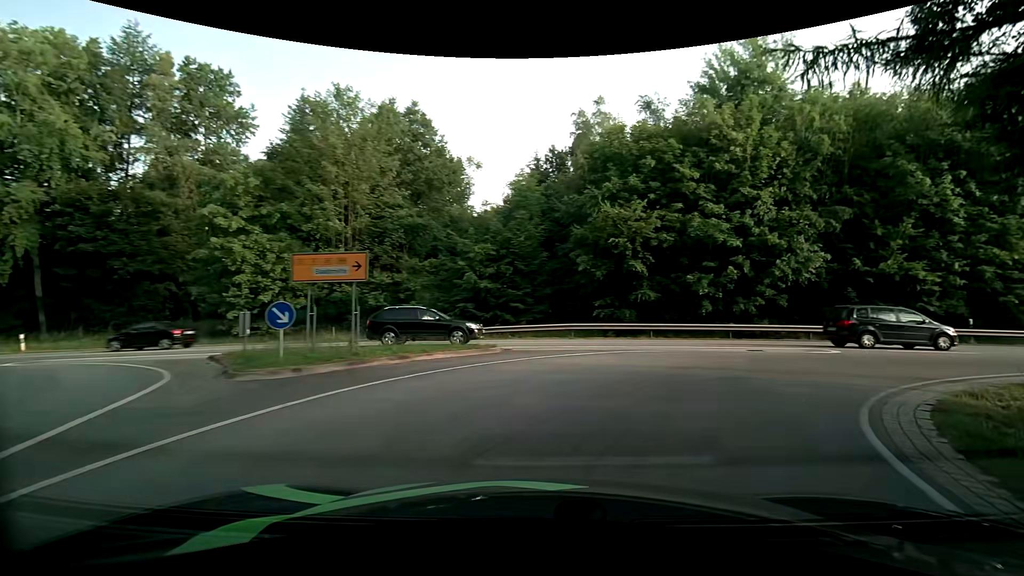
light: Day
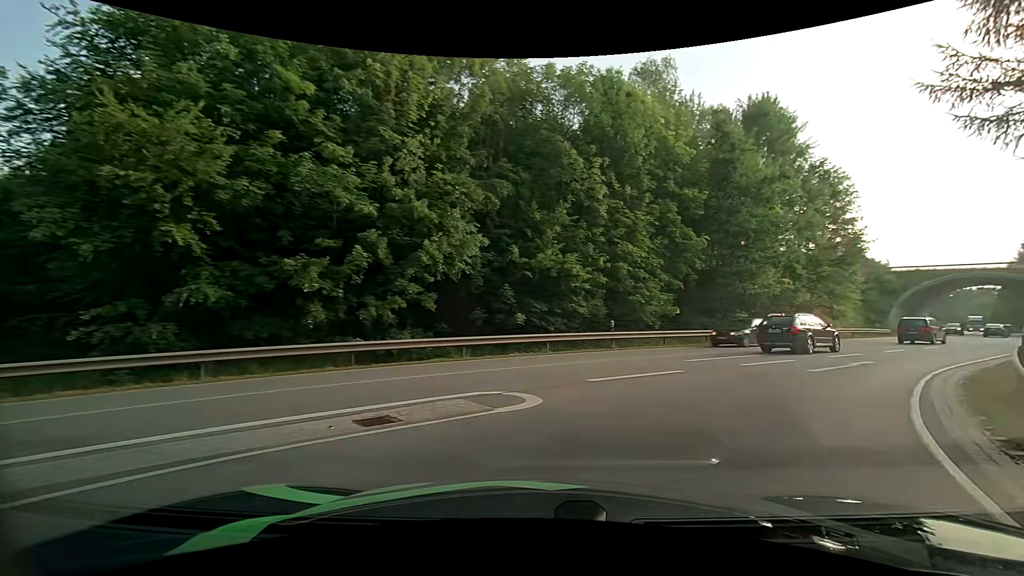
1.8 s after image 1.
(+3.7, +11.1) m; +38°
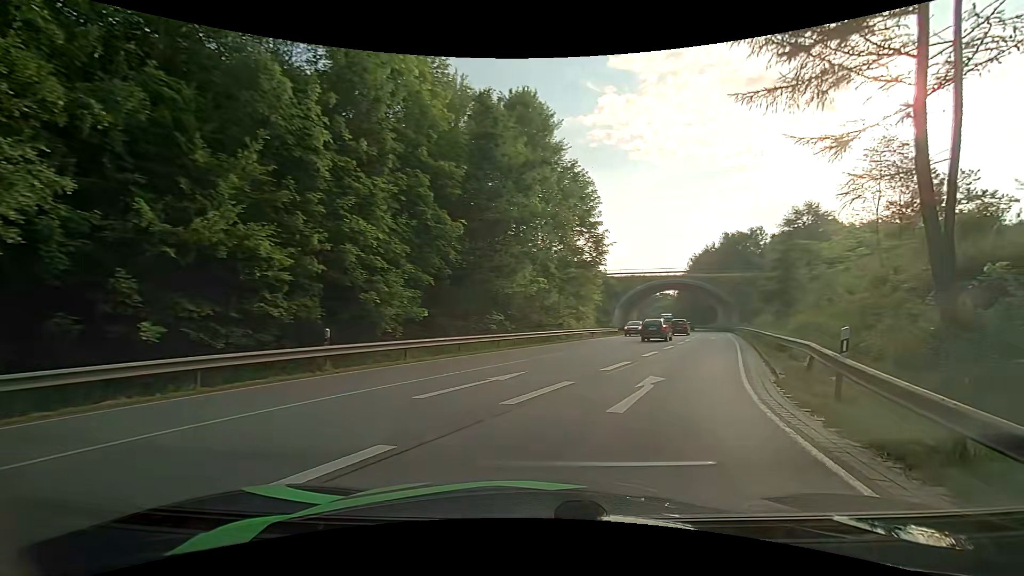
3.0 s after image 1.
(+1.7, +7.0) m; +27°
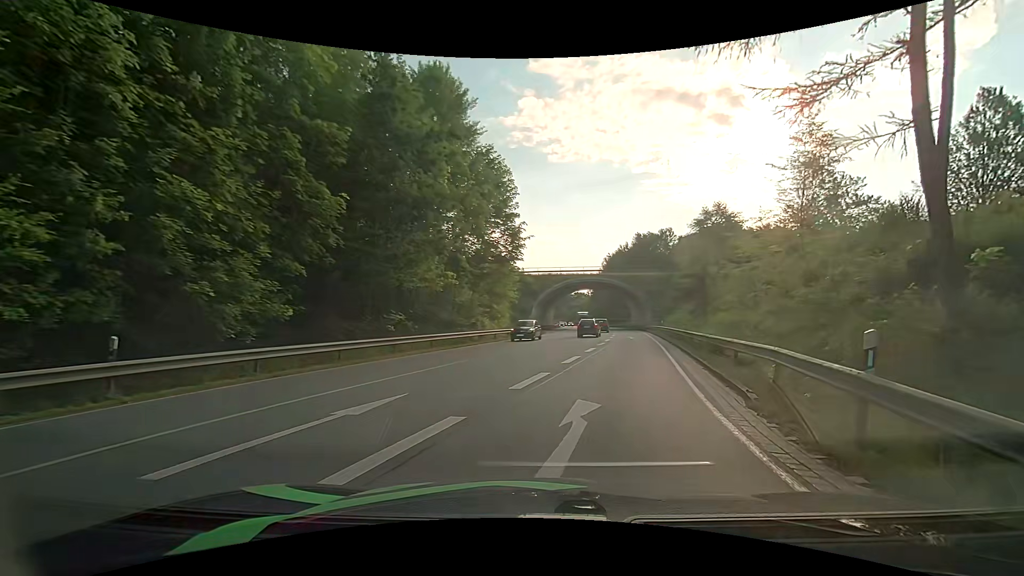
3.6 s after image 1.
(+0.4, +4.0) m; +10°
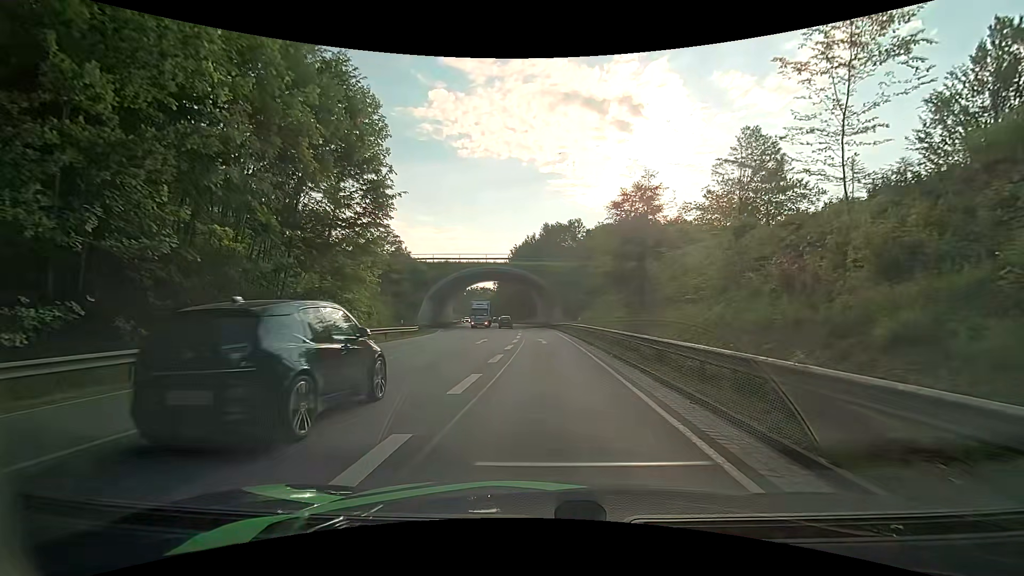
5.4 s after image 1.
(+1.9, +12.7) m; +12°
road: primary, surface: asphalt
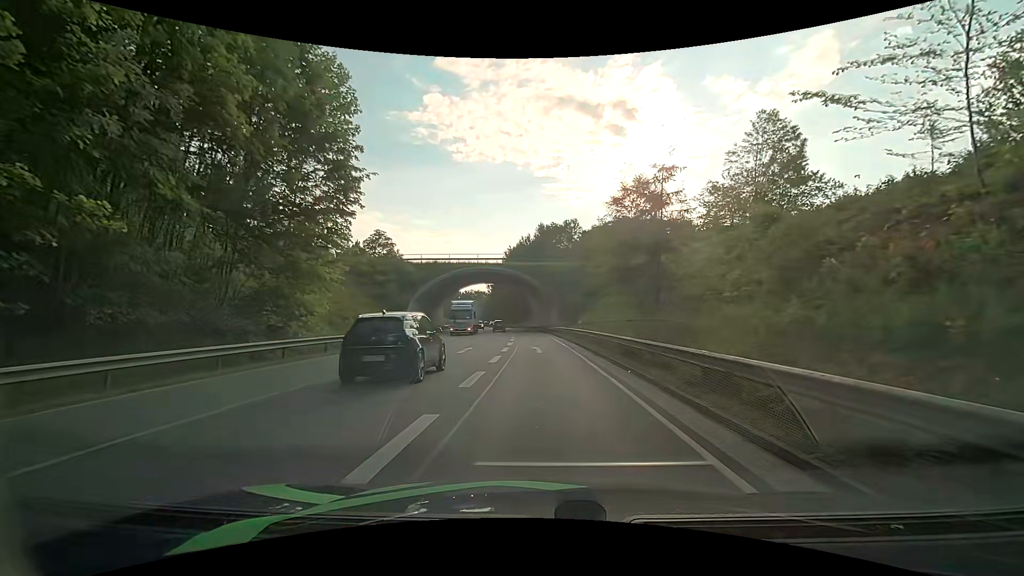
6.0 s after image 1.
(+0.1, +4.5) m; +2°
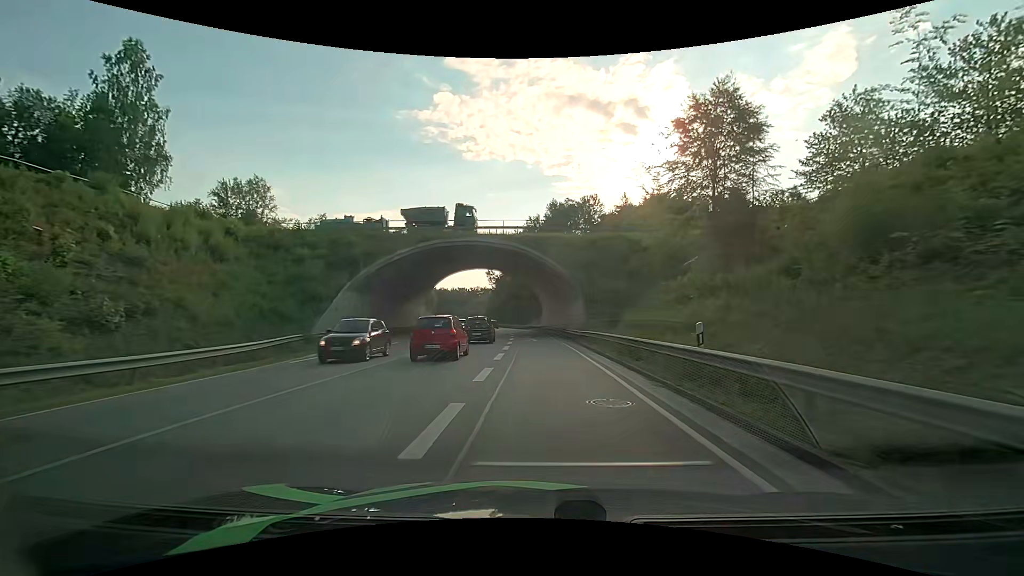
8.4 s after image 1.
(-0.6, +23.7) m; -2°
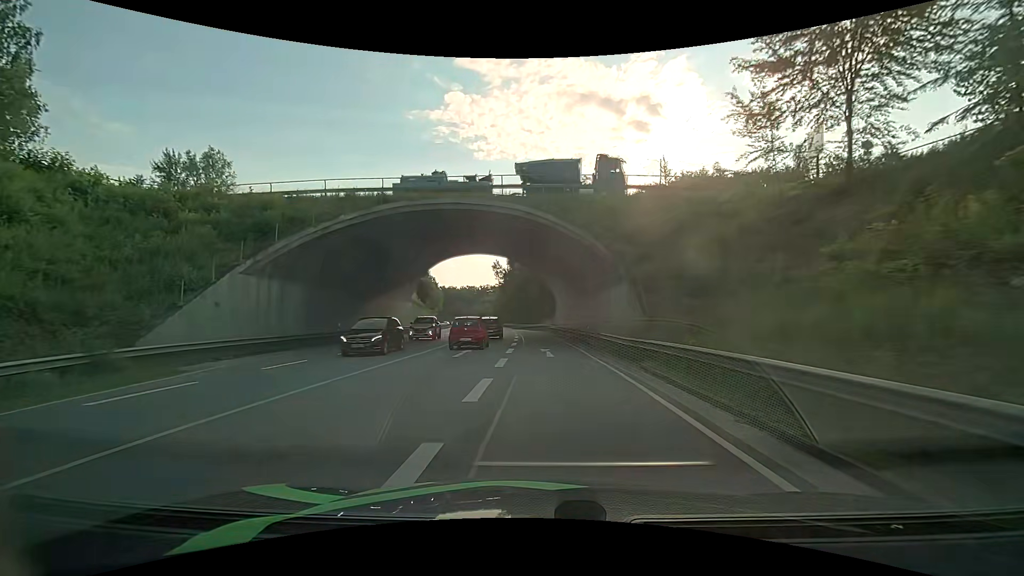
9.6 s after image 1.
(-0.1, +14.7) m; -1°
(0, +10) (-1, +20) (-1, +30) (-2, +40) (-3, +50) (-4, +60) (-5, +70) (-6, +80) (-8, +90) (-9, +100) m
